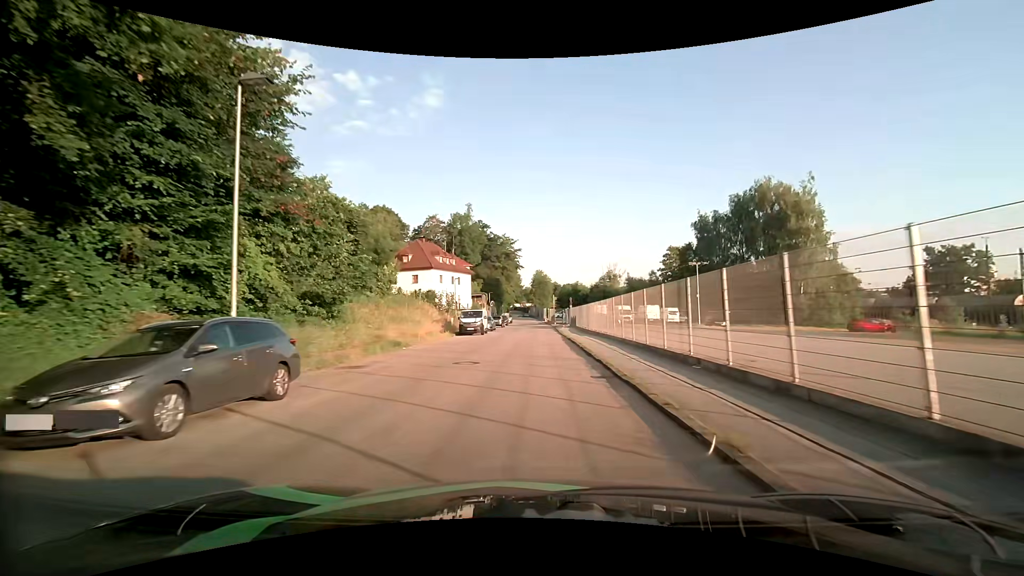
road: residential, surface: asphalt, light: Day
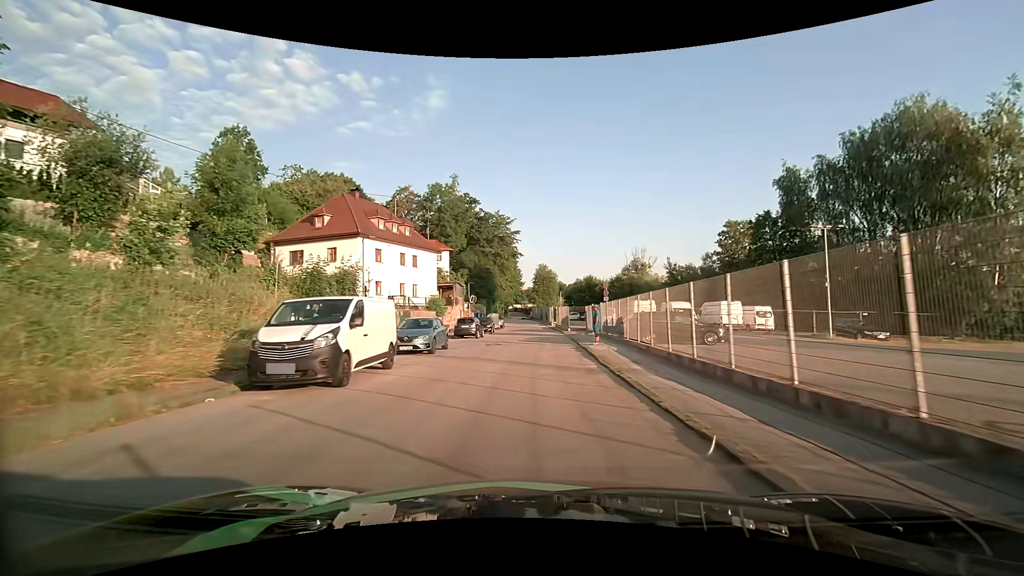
(0.0, +27.6) m; 0°
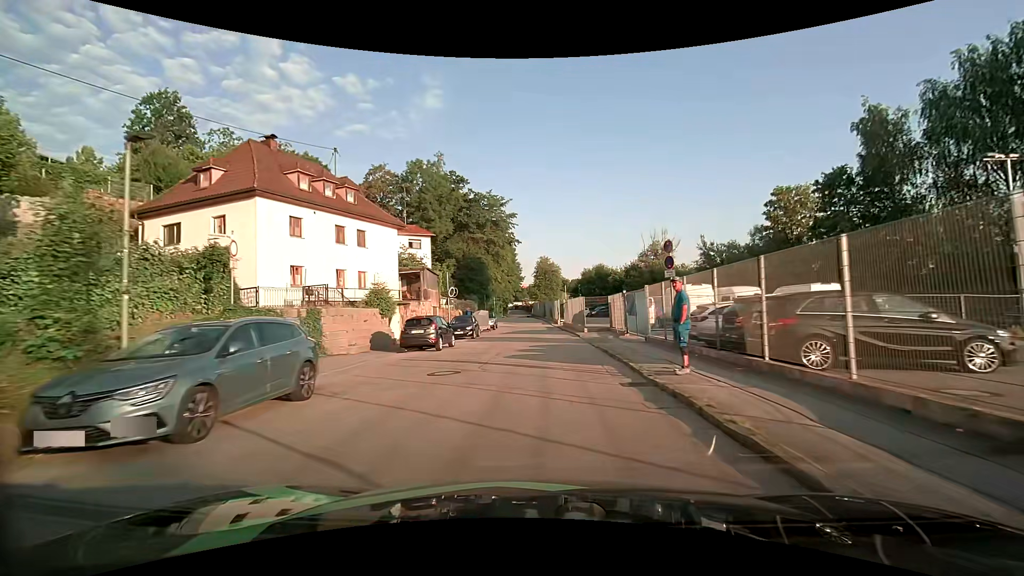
(-0.1, +13.8) m; -1°
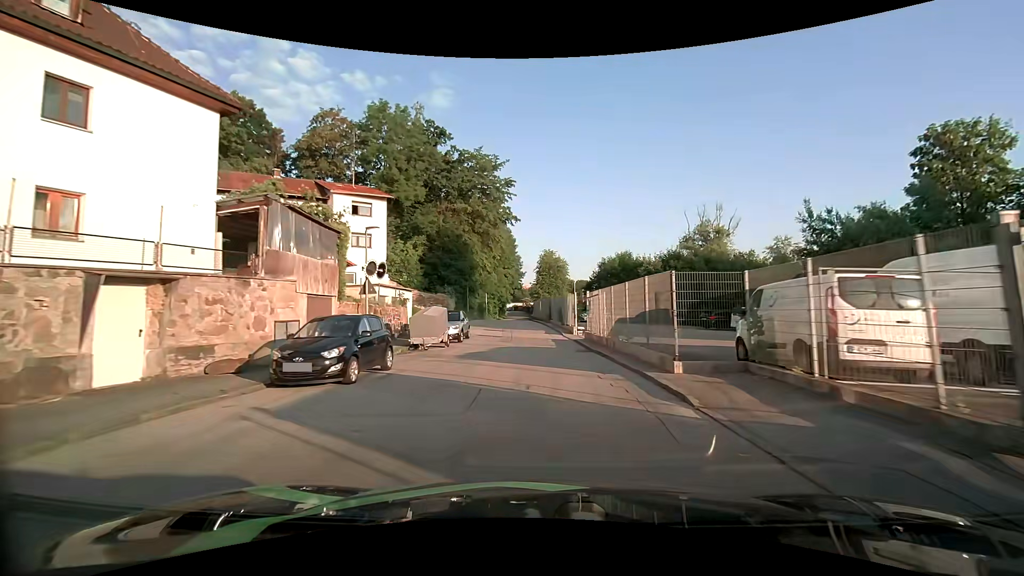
(0.0, +20.3) m; 0°
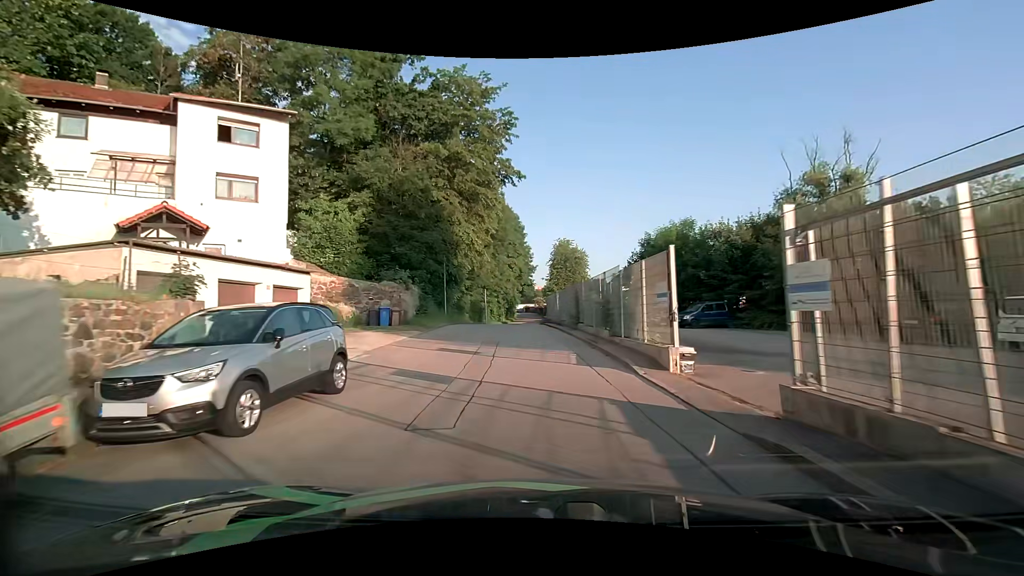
(-0.1, +19.3) m; -2°
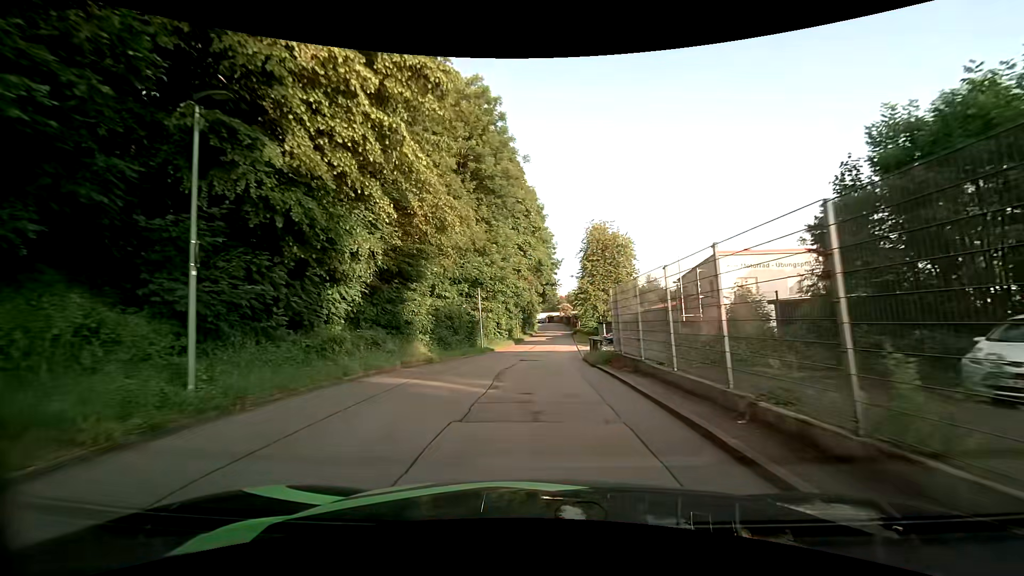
(-0.6, +27.7) m; -3°
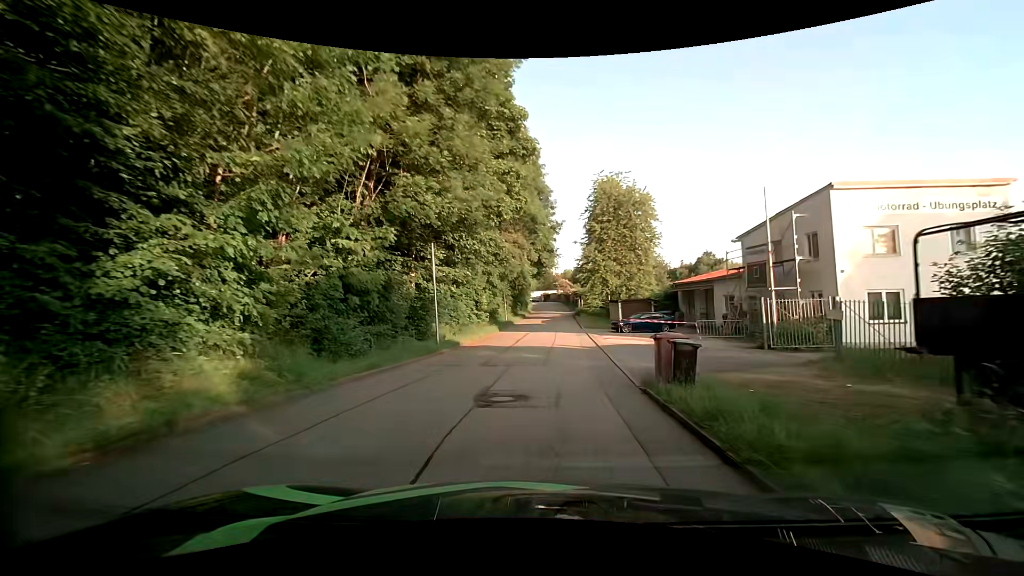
(+0.2, +14.9) m; +1°
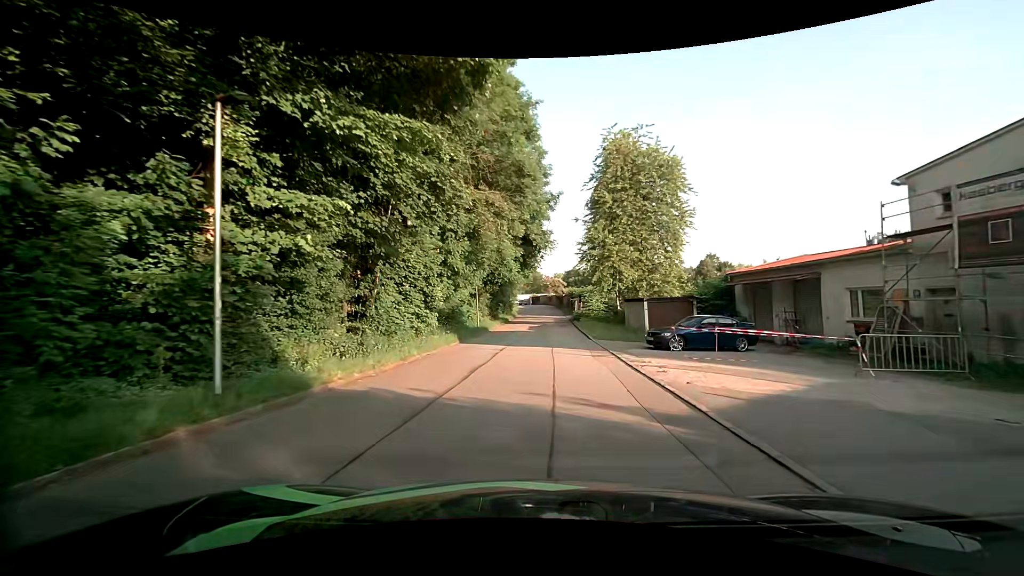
(0.0, +15.1) m; +1°
(0, +10) (0, +20) (+1, +30) (+1, +40) (+1, +50) (+1, +60) (+1, +70) (+1, +80) (0, +90) (-2, +100) m
